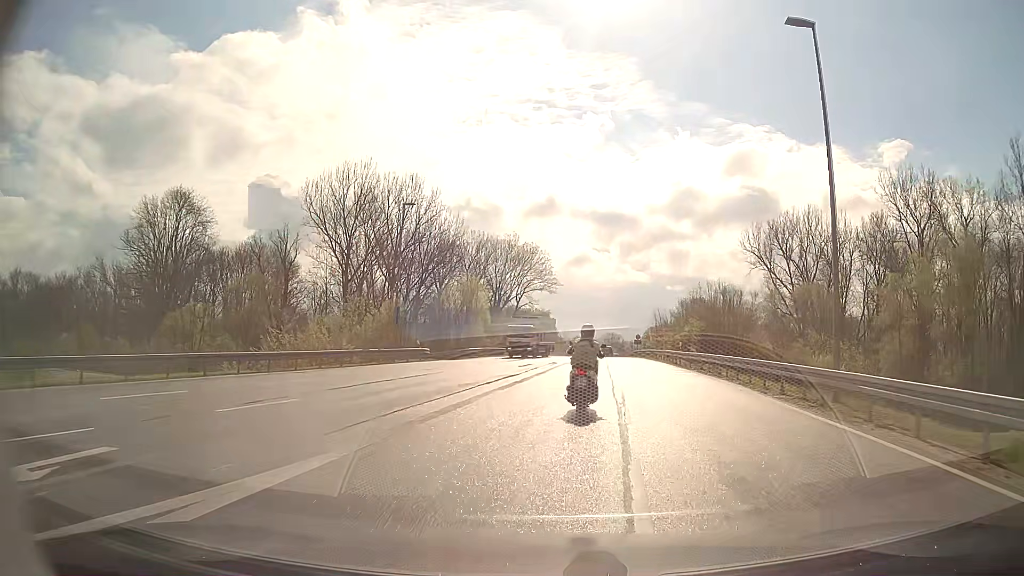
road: secondary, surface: asphalt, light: Day
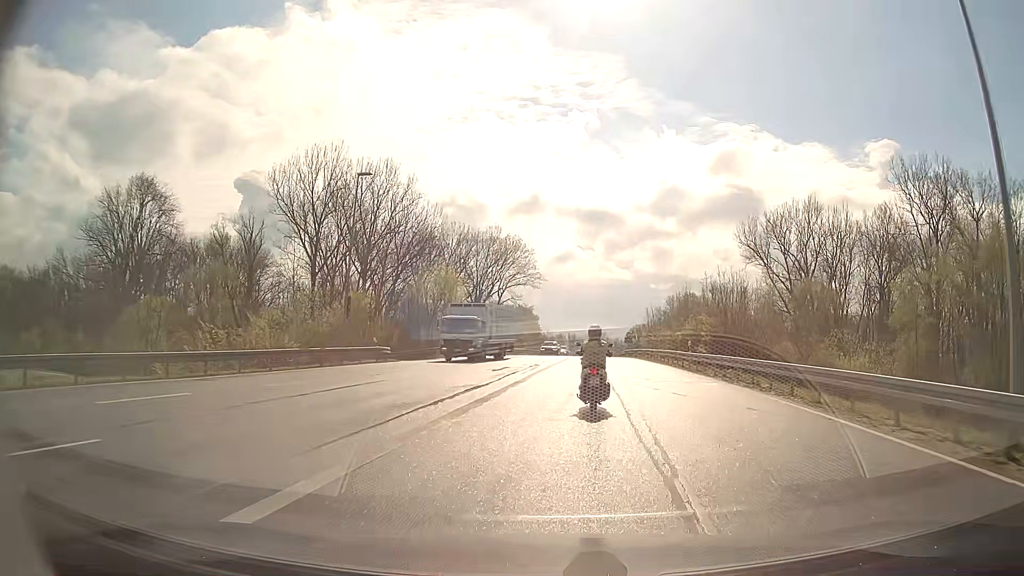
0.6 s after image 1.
(0.0, +6.9) m; +1°
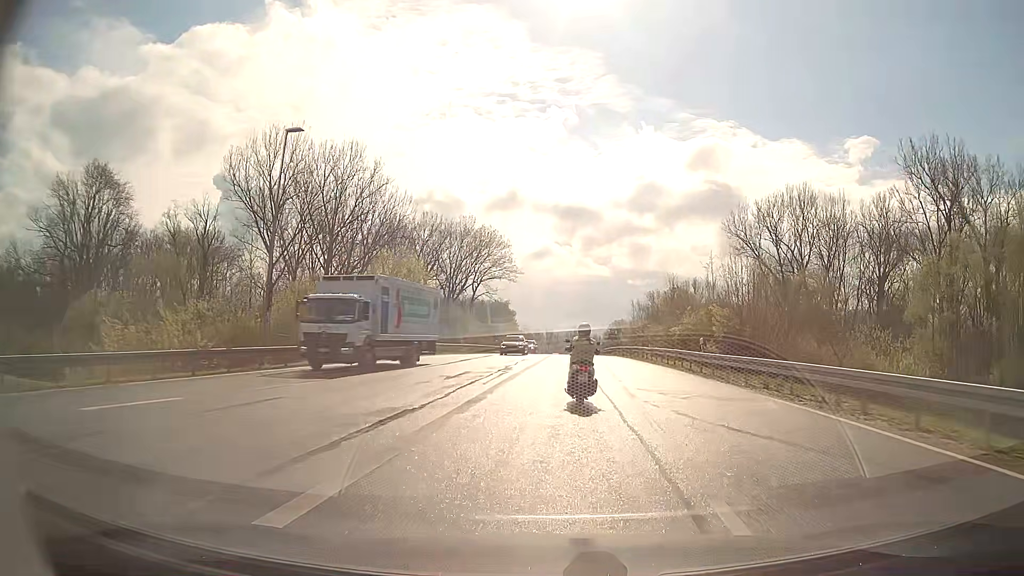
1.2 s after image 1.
(+0.1, +7.1) m; +2°
(0, +10) (0, +20) (+1, +30) (+1, +40) (+2, +50) (+2, +60) (+3, +70) (+4, +80) (+4, +90) (+5, +100) m
